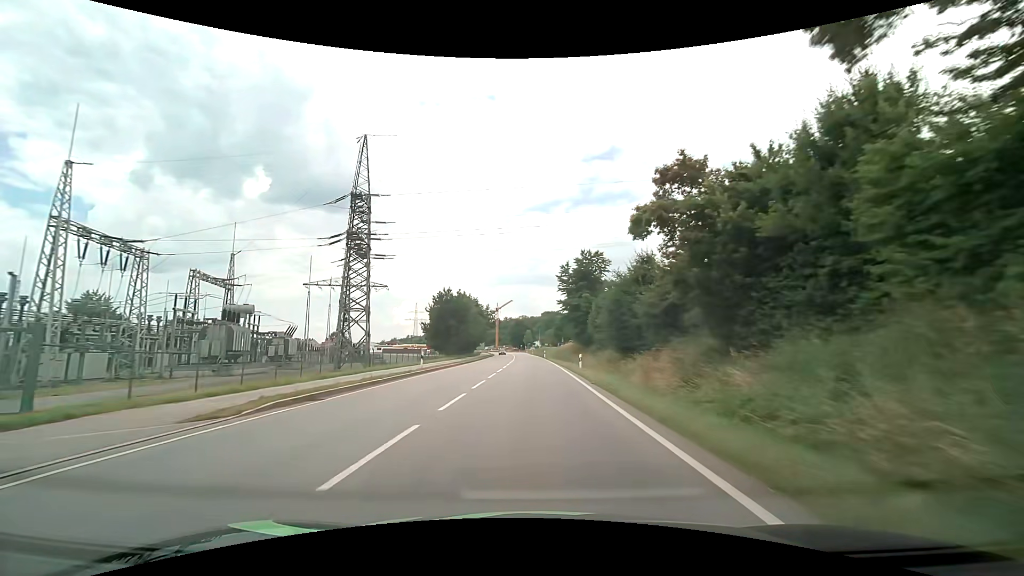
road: primary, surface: asphalt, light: Day
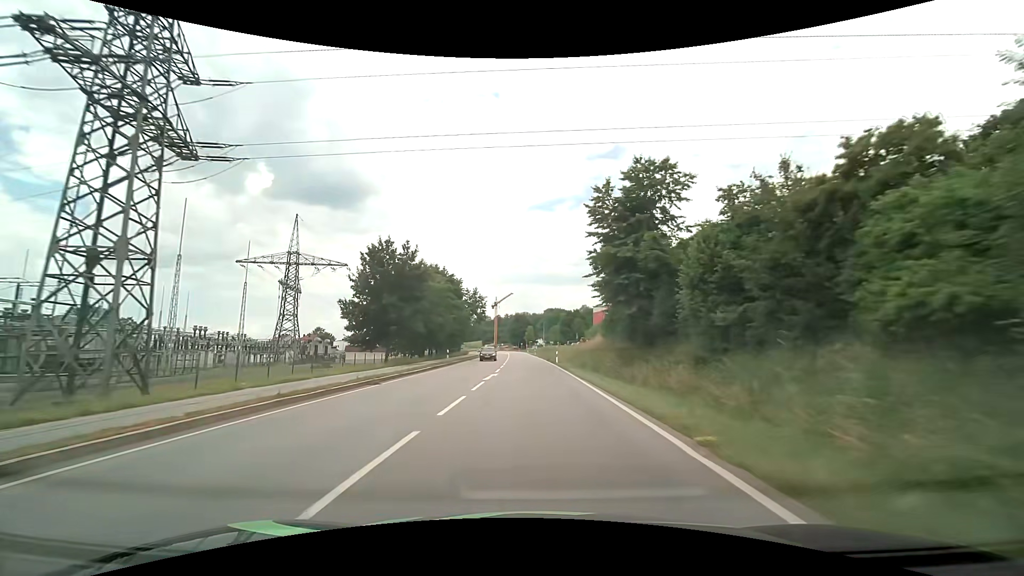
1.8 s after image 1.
(-0.1, +31.0) m; 0°
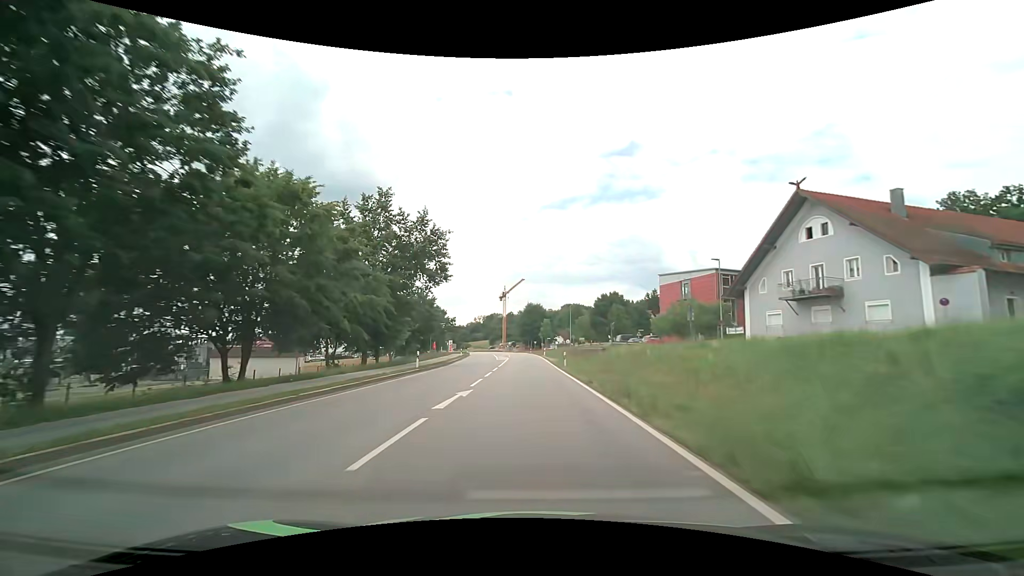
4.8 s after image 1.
(-0.5, +52.8) m; -2°
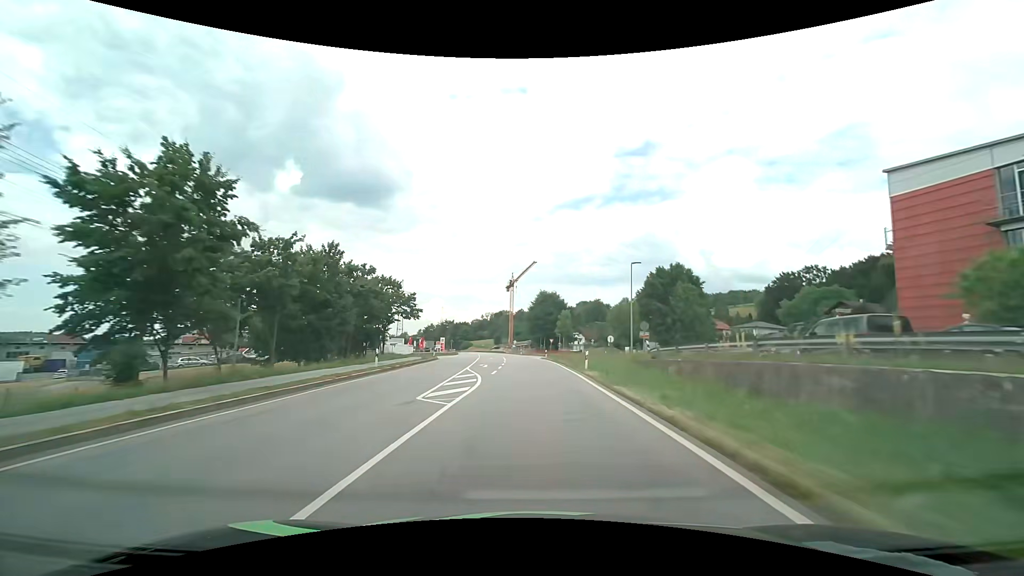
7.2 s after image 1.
(-0.7, +42.7) m; -1°
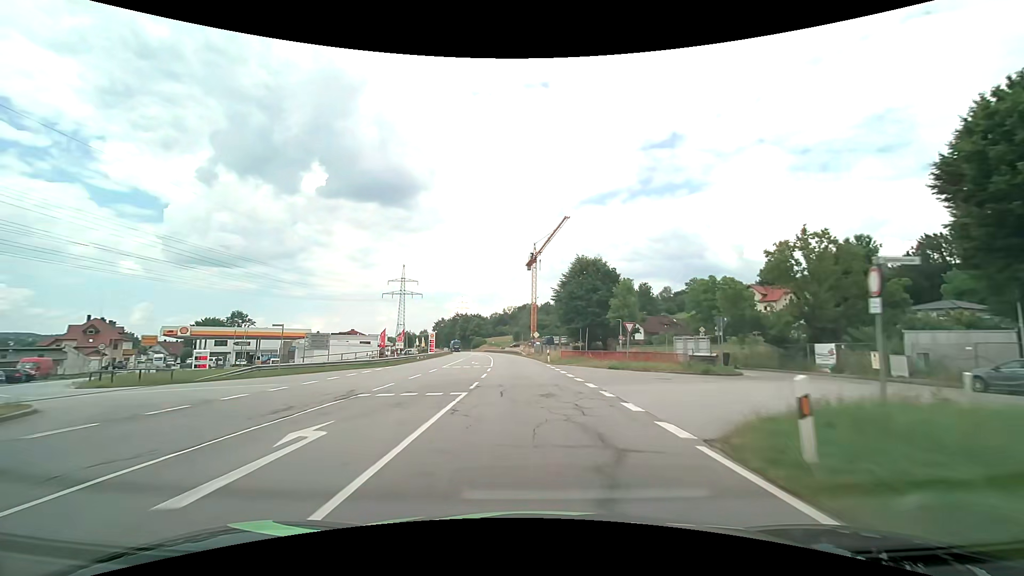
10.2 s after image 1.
(-1.1, +53.6) m; -3°
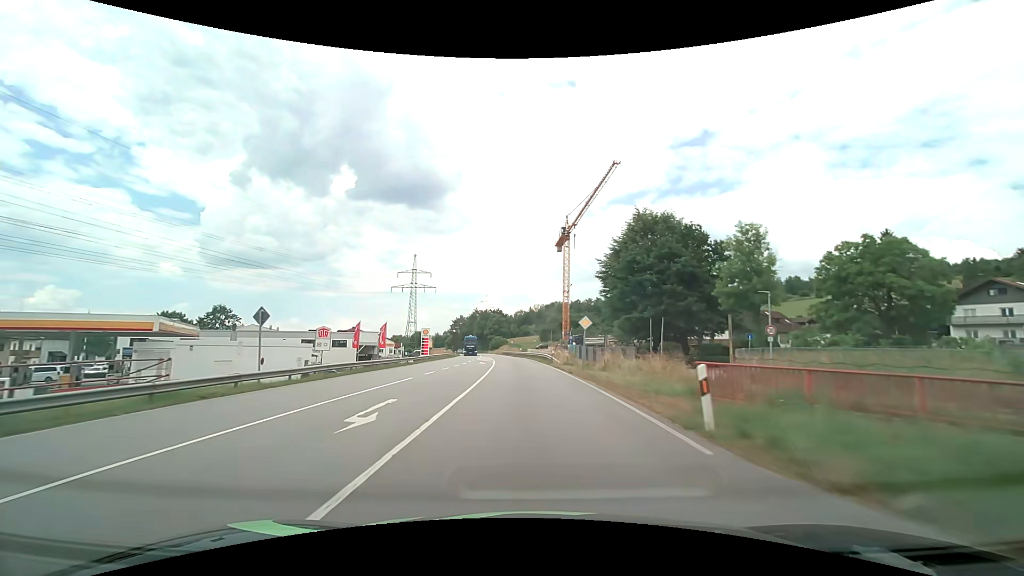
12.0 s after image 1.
(-1.0, +32.4) m; -3°
